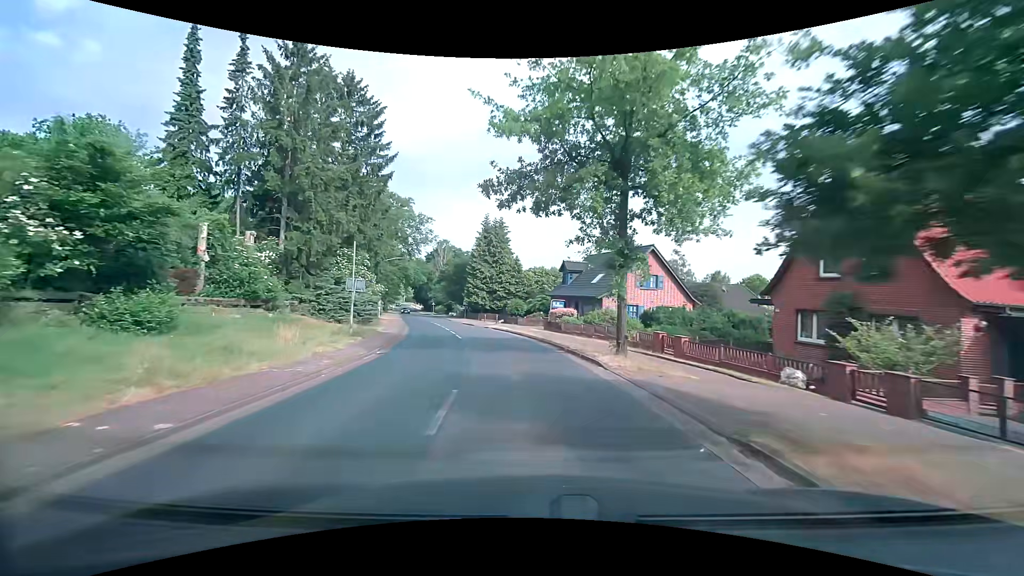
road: secondary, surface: asphalt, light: Day
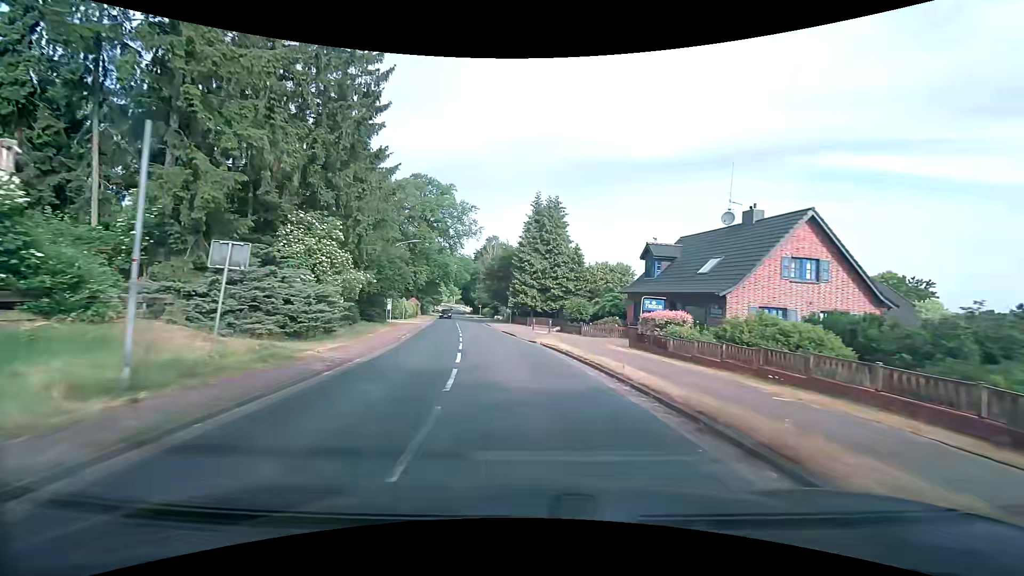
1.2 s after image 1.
(-0.7, +15.1) m; -6°
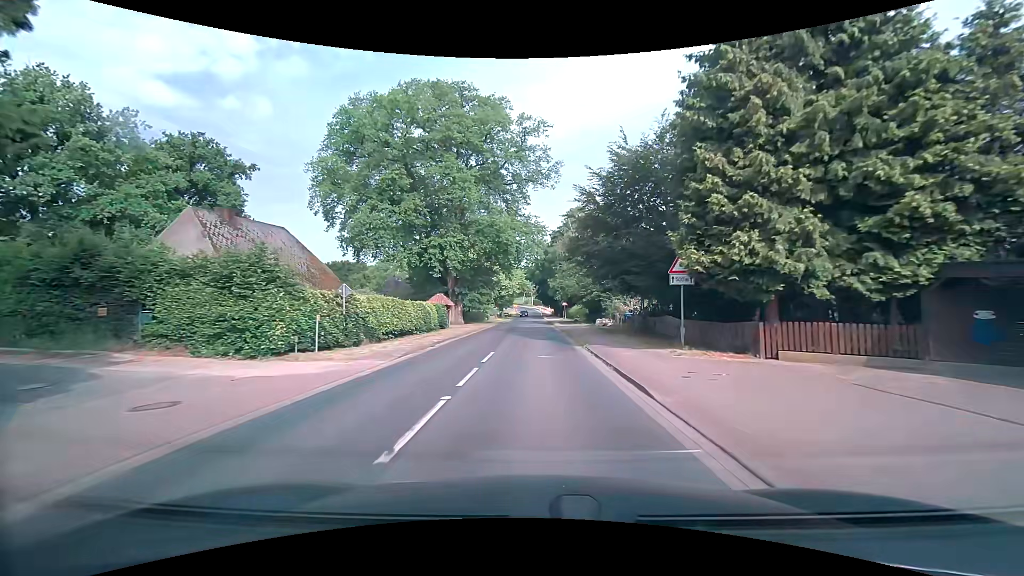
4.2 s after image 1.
(-4.4, +39.9) m; -10°
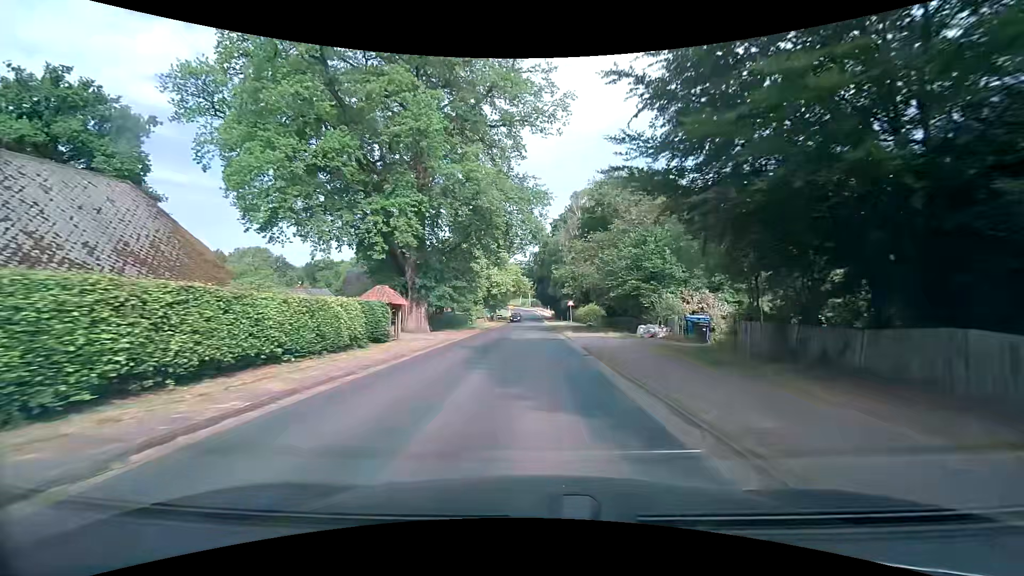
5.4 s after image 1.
(-0.1, +16.5) m; 0°
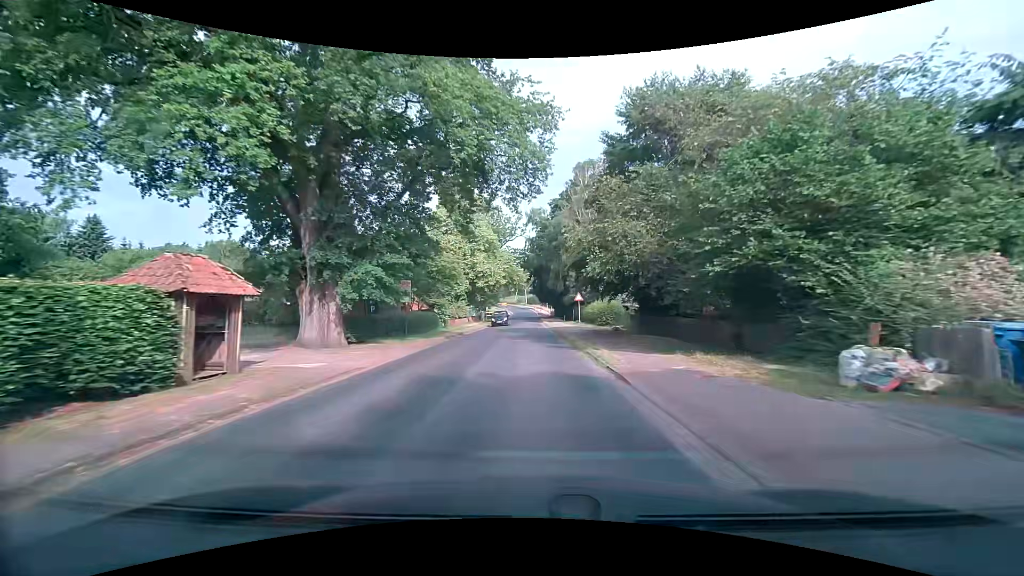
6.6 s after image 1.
(+0.1, +15.7) m; +1°
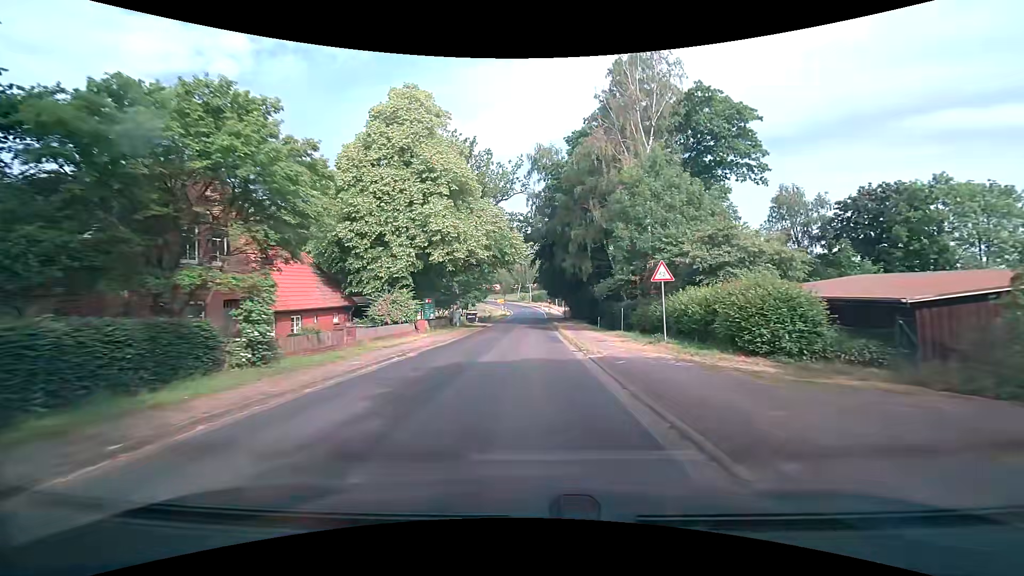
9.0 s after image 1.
(-0.3, +29.4) m; -1°
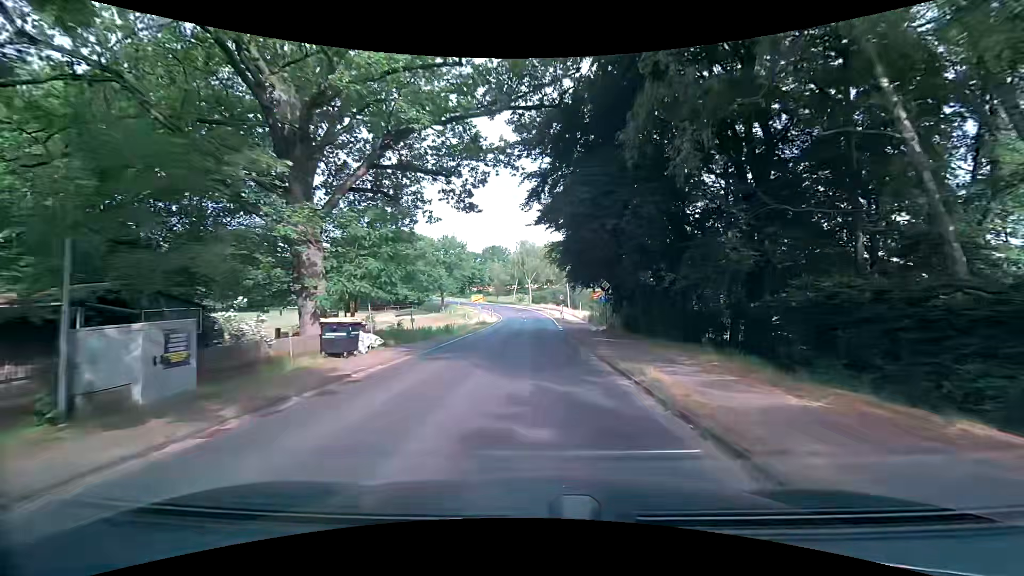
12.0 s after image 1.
(+0.1, +36.9) m; +1°
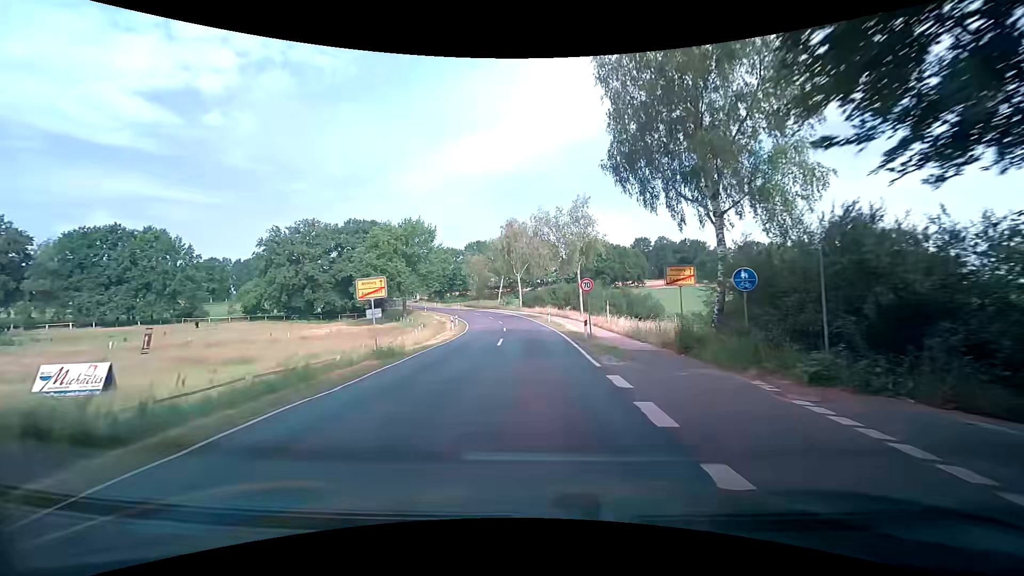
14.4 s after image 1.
(-0.1, +30.2) m; +1°
(0, +10) (0, +20) (-1, +30) (-2, +40) (-3, +50) (-5, +60) (-7, +69) (-10, +79) (-14, +88) (-18, +97) m
